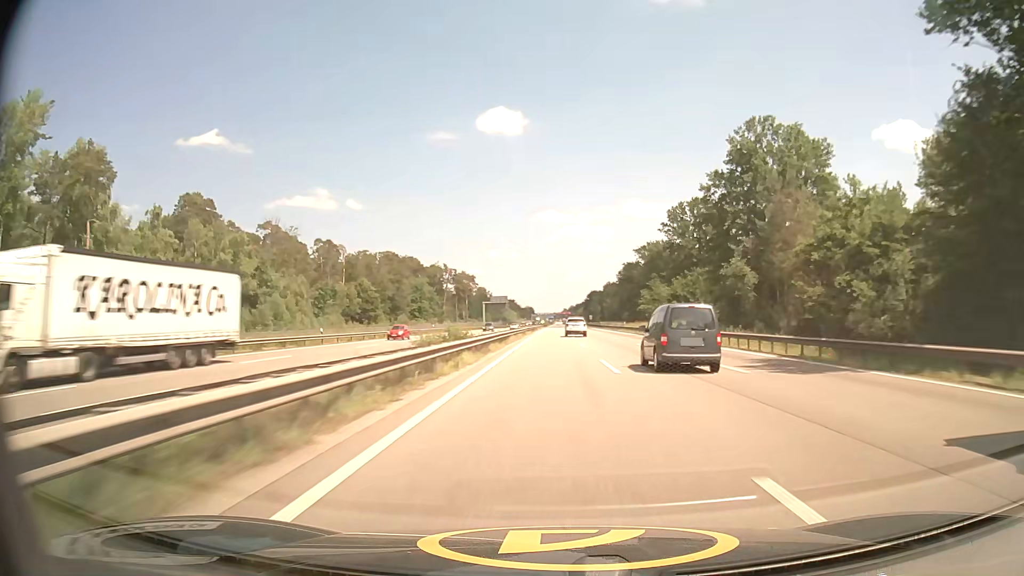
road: motorway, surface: asphalt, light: Day
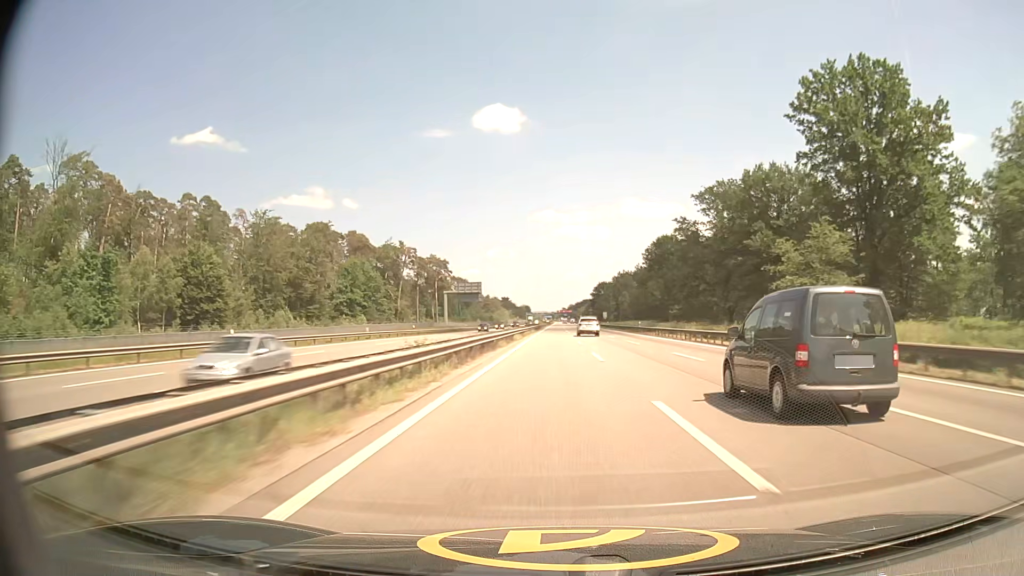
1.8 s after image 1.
(+0.1, +66.0) m; 0°
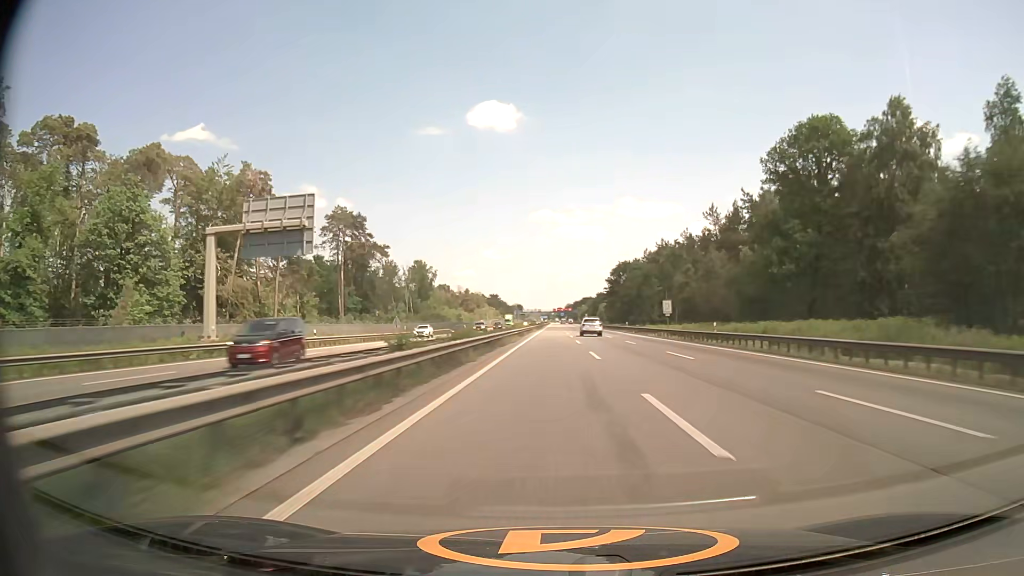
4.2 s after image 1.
(+0.2, +87.9) m; 0°
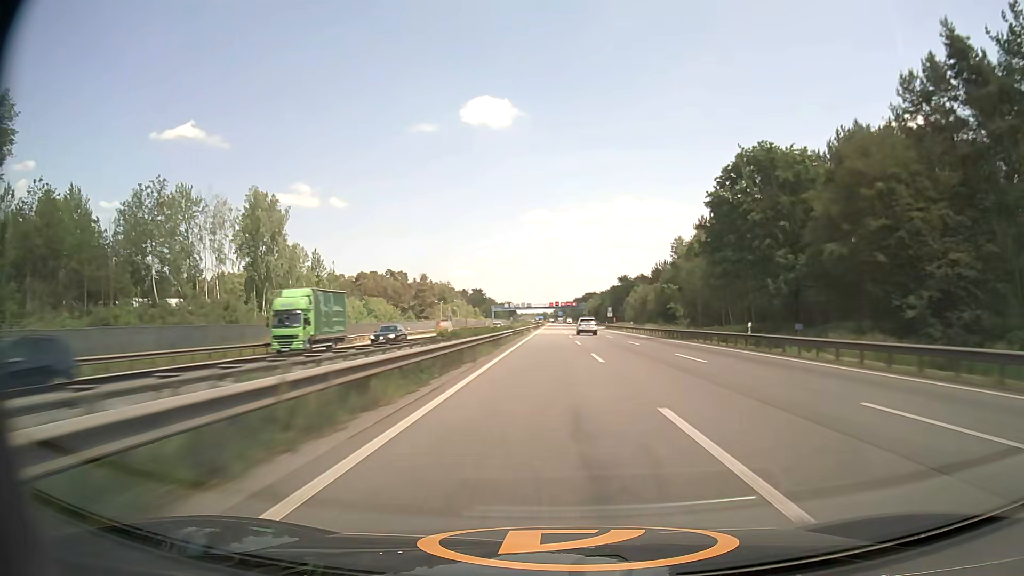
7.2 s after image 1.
(+0.3, +109.3) m; 0°
(0, +10) (0, +20) (0, +30) (0, +40) (0, +50) (0, +60) (0, +70) (0, +80) (0, +90) (0, +100) m
